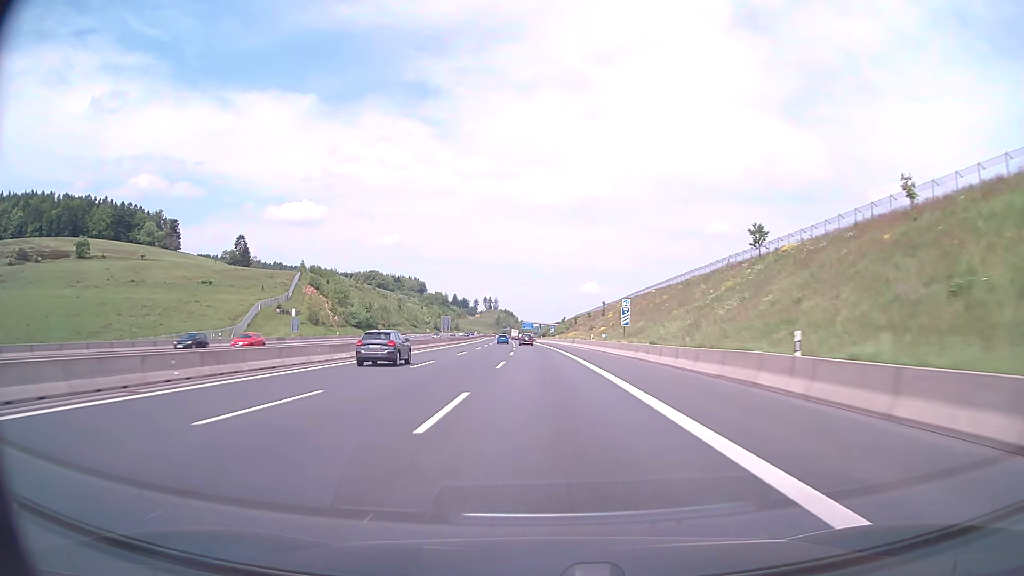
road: motorway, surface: asphalt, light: Day
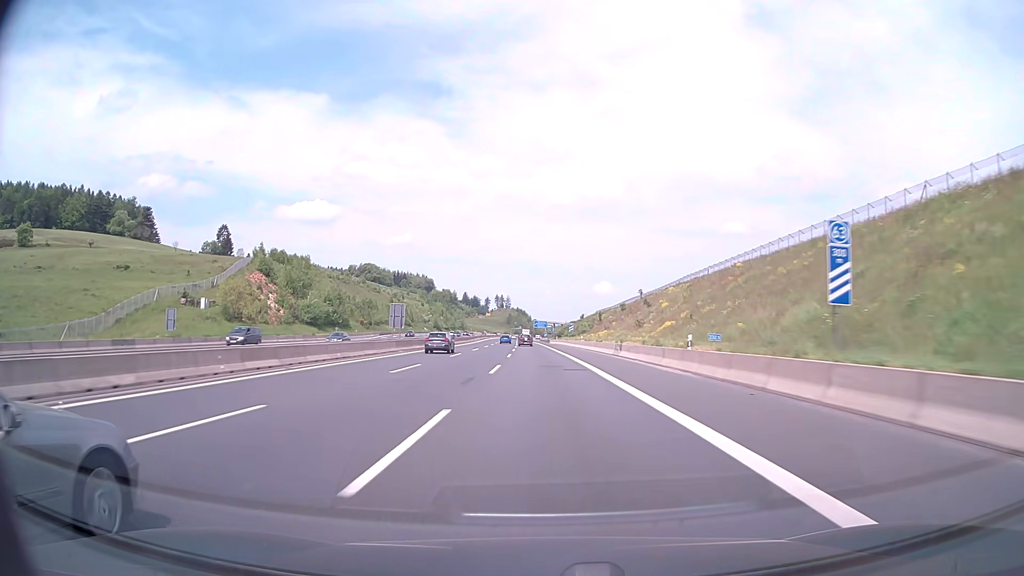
(-0.4, +39.3) m; -1°
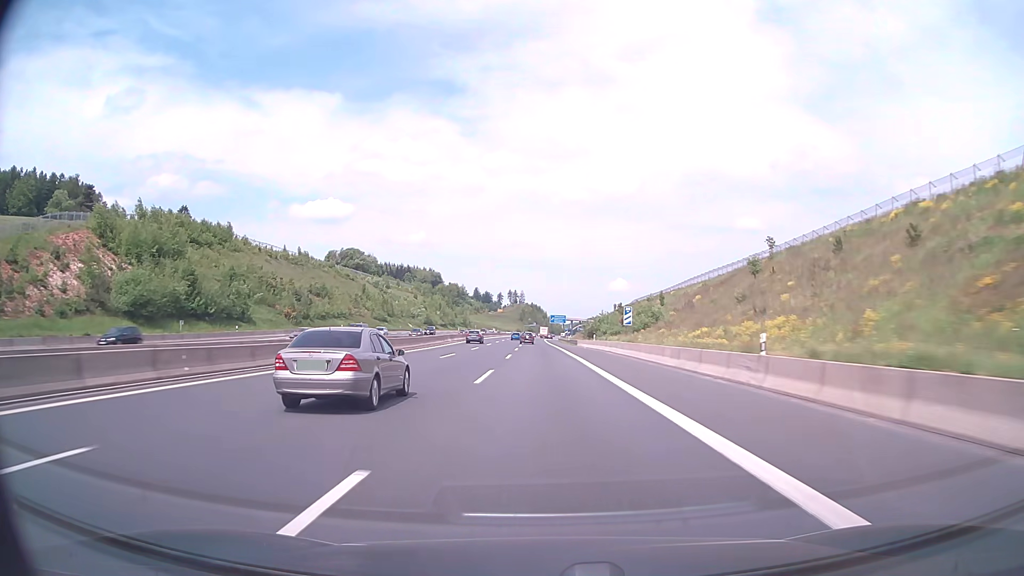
(-0.9, +59.1) m; -2°
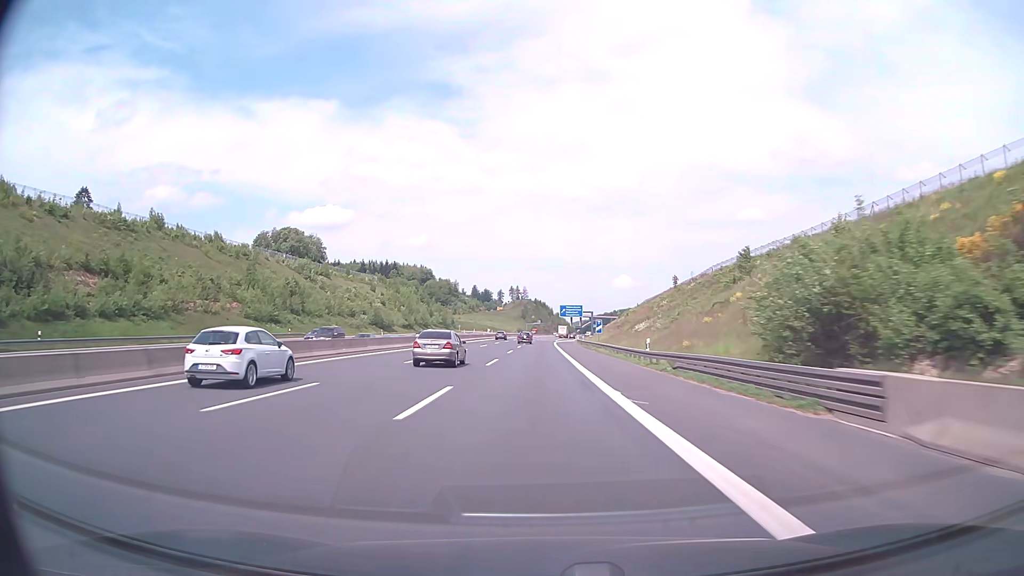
(-0.1, +79.1) m; 0°
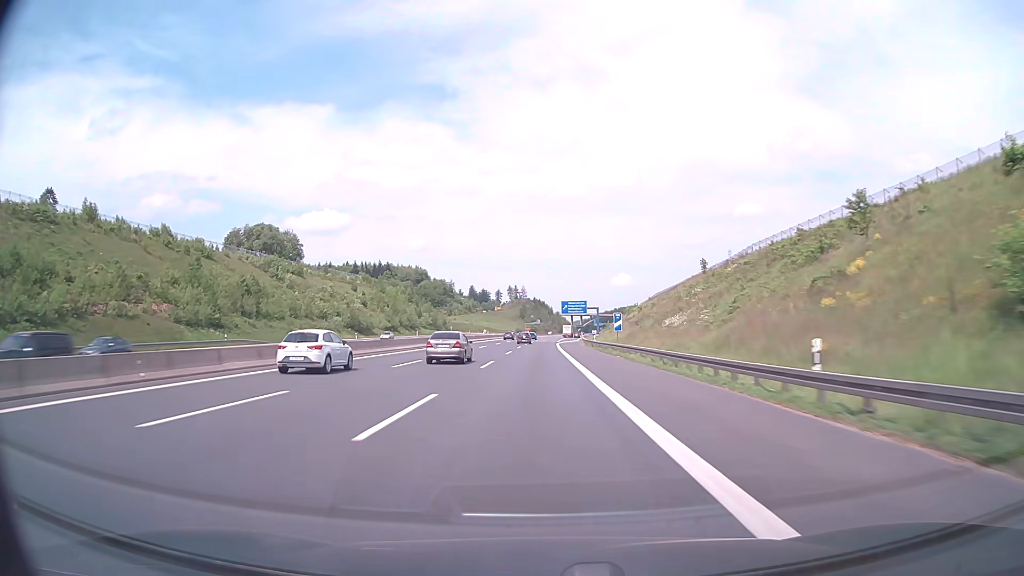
(0.0, +19.8) m; 0°
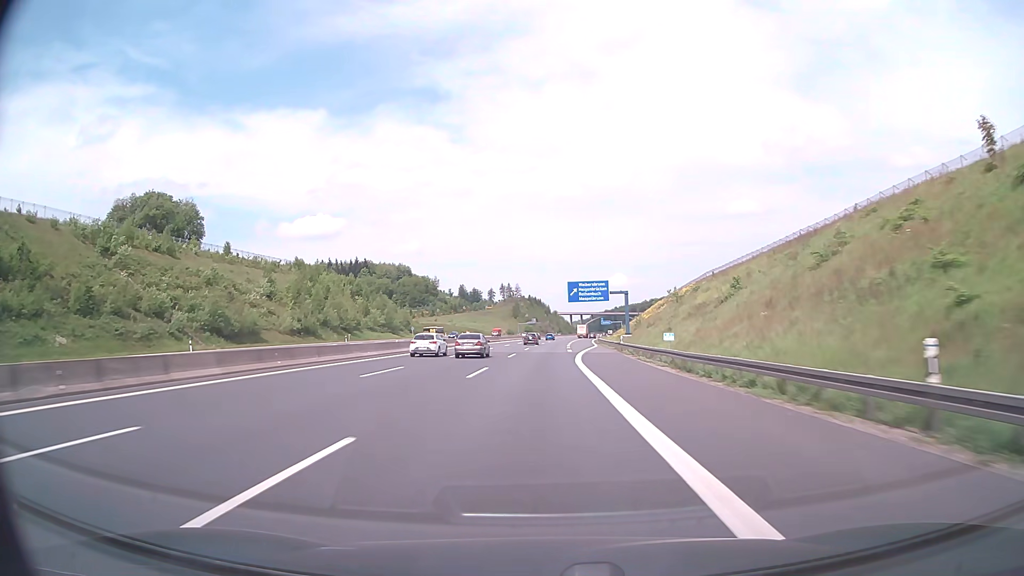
(+0.1, +59.7) m; 0°
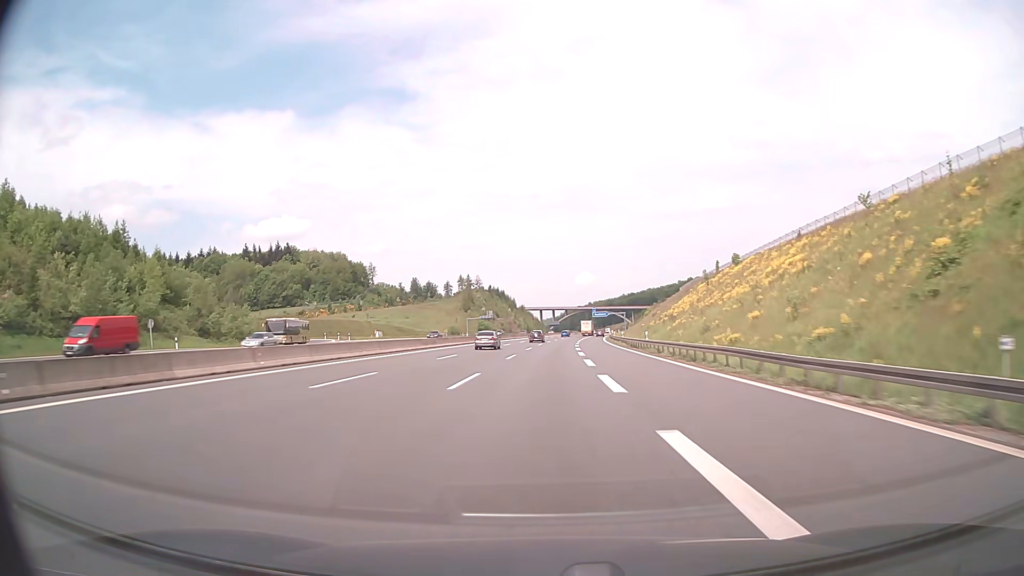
(+2.2, +99.7) m; +3°
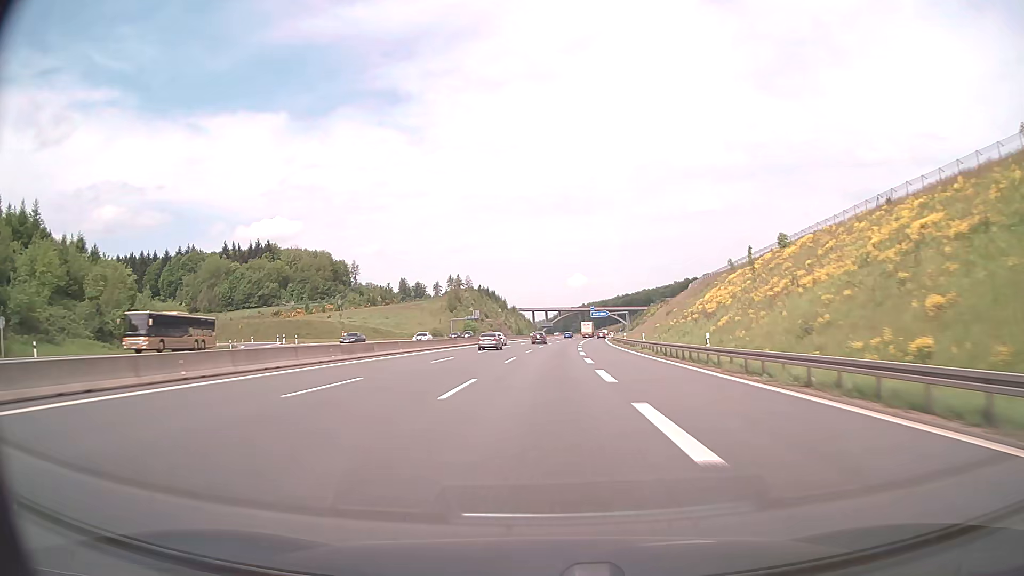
(+0.2, +20.0) m; +1°
(0, +10) (0, +20) (0, +30) (+1, +40) (+1, +50) (+1, +60) (+2, +70) (+2, +80) (+3, +90) (+4, +100) m
